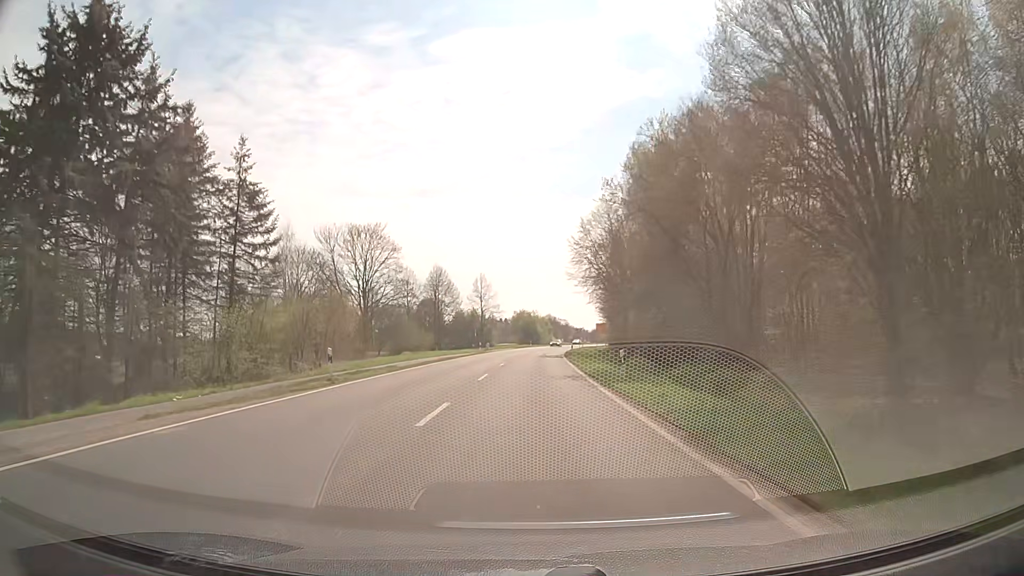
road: secondary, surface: asphalt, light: Day
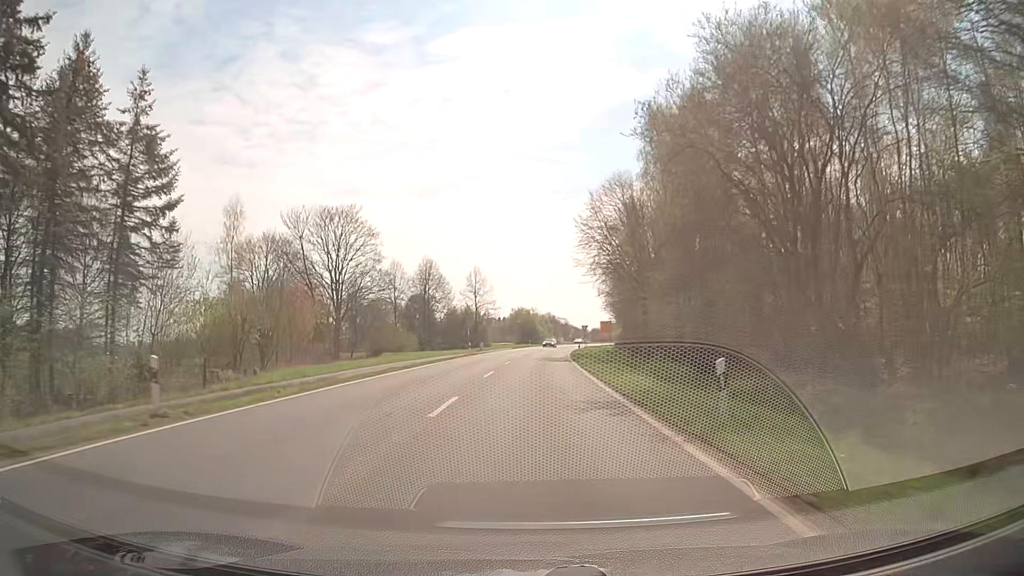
(0.0, +10.7) m; 0°
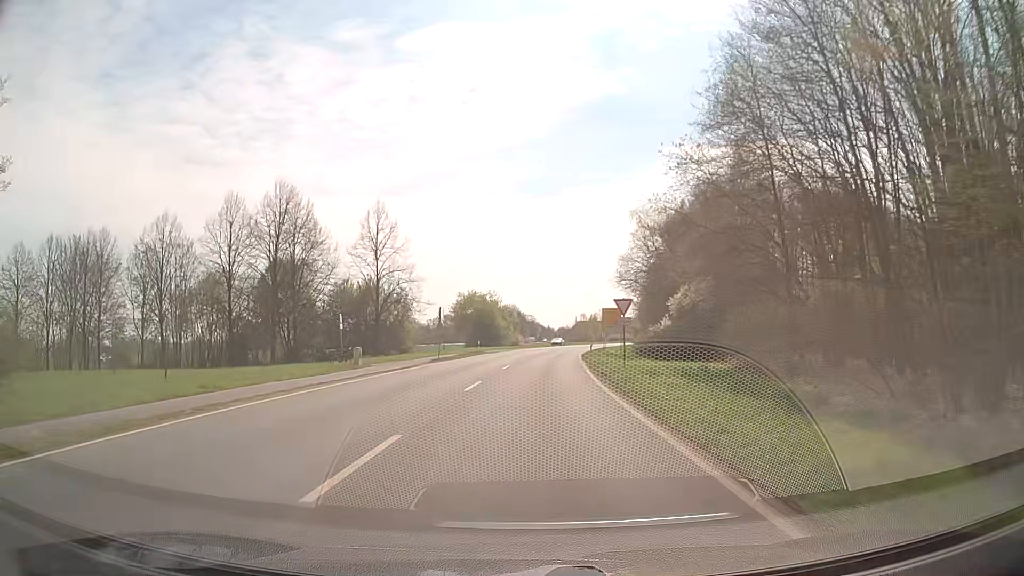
(+1.4, +53.7) m; +3°
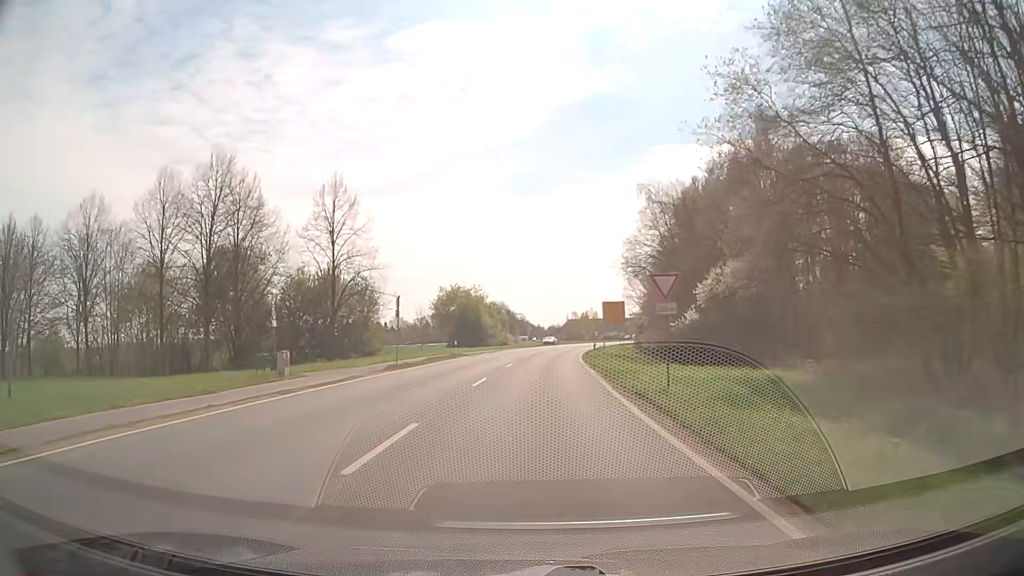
(0.0, +10.6) m; +1°
